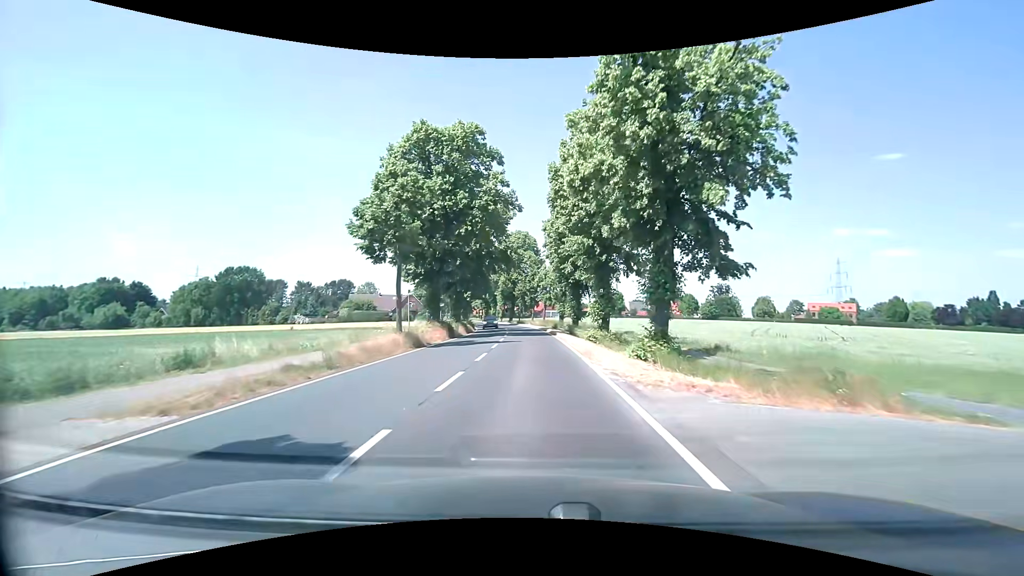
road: secondary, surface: asphalt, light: Day
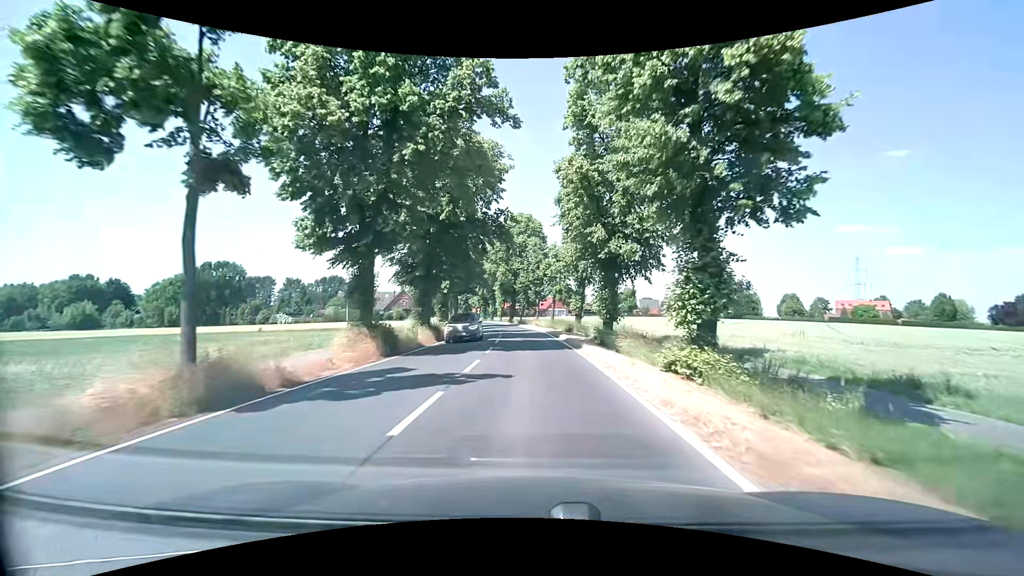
(-0.1, +15.3) m; -1°
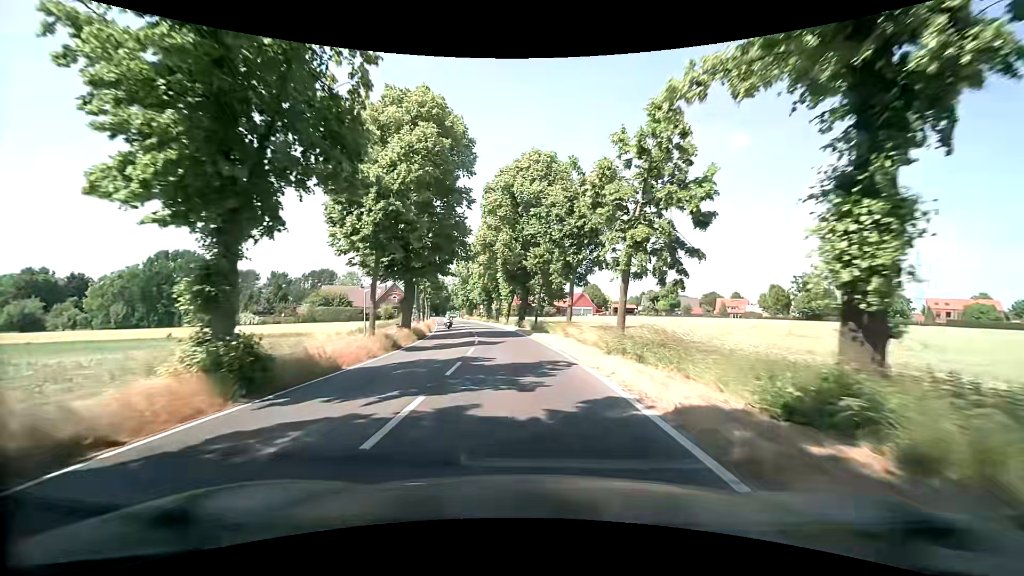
(-0.2, +30.6) m; -2°
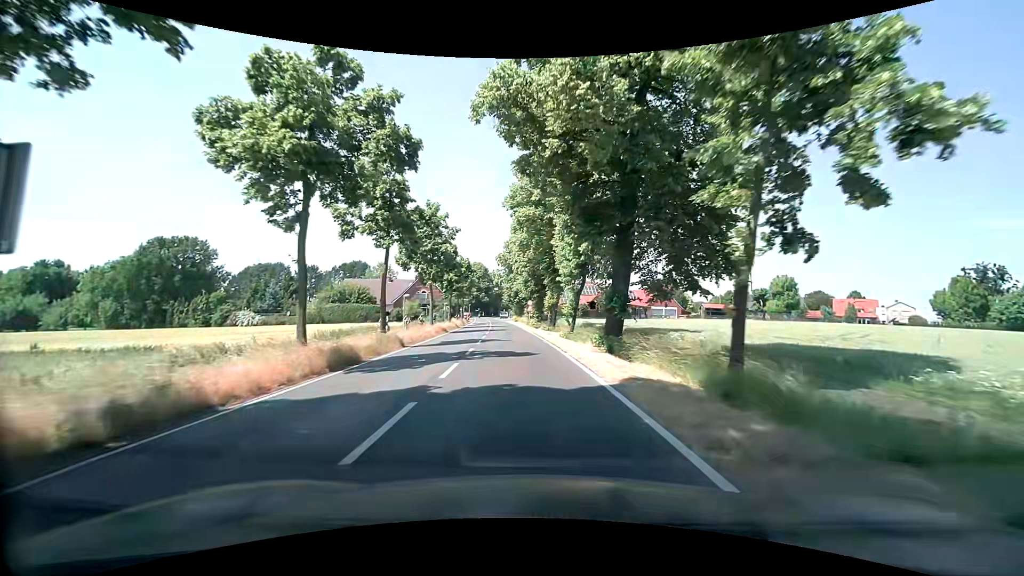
(-1.6, +30.8) m; -6°
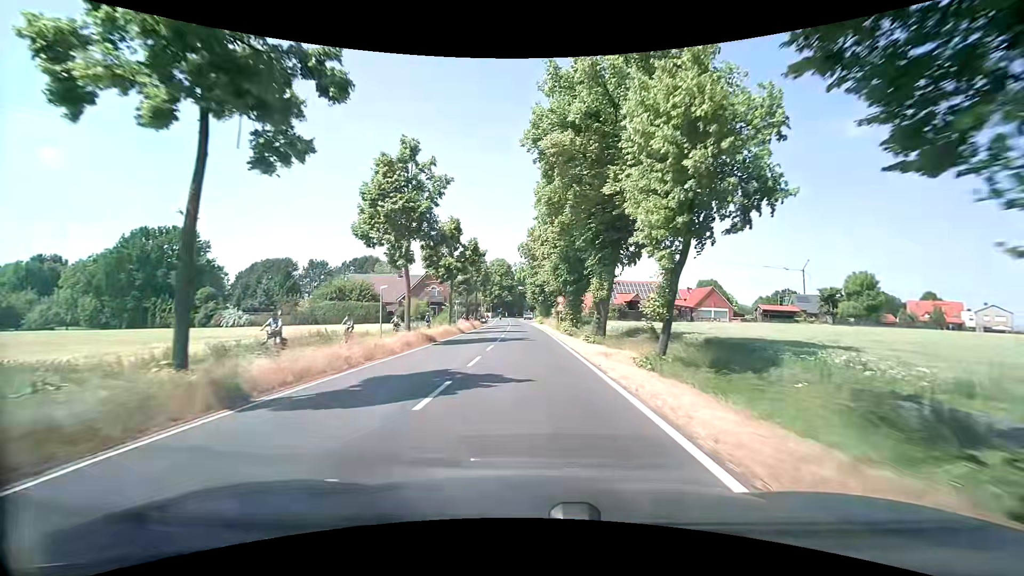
(-0.5, +15.5) m; -3°
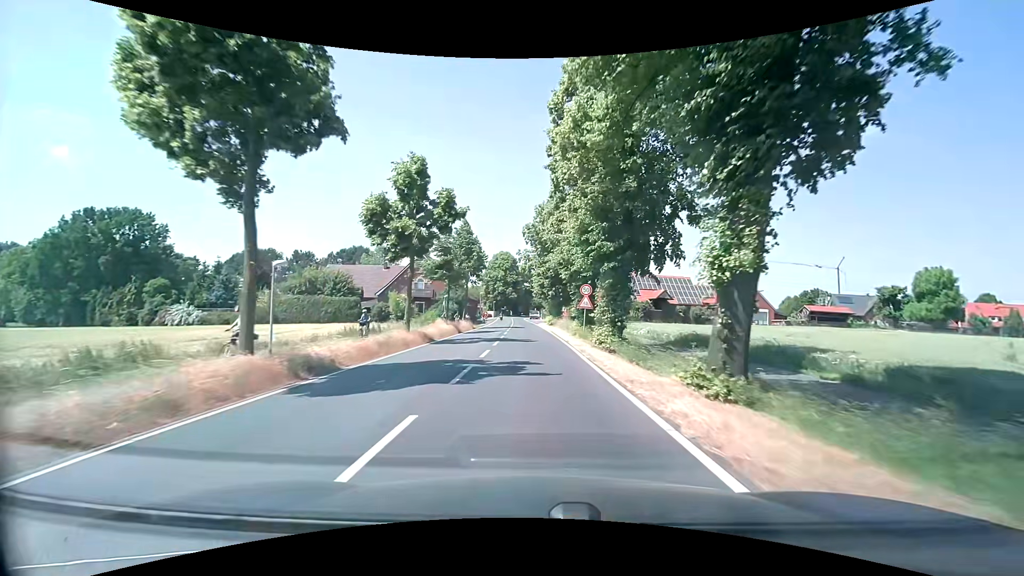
(-0.2, +15.5) m; -1°
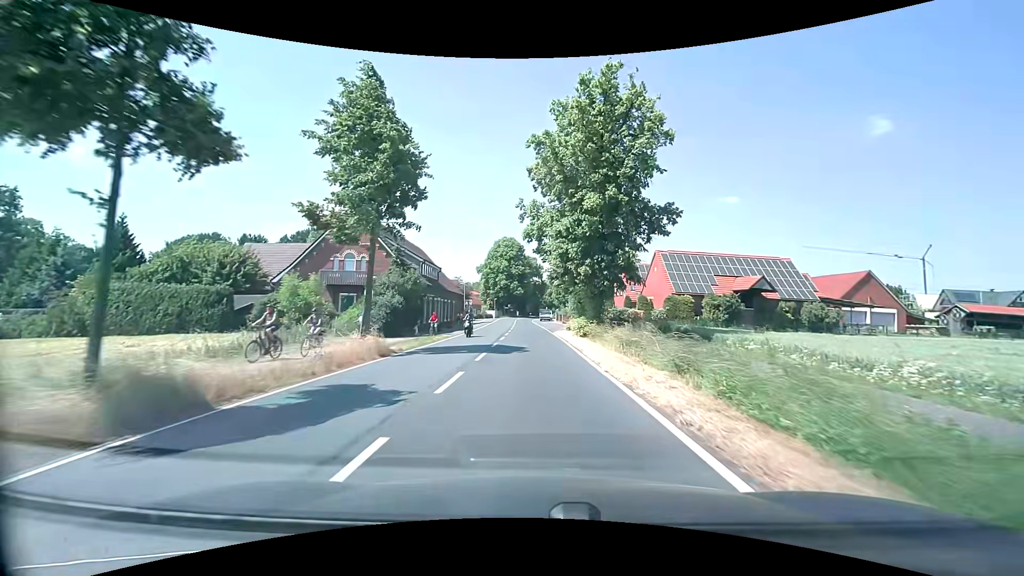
(-0.2, +31.2) m; -1°
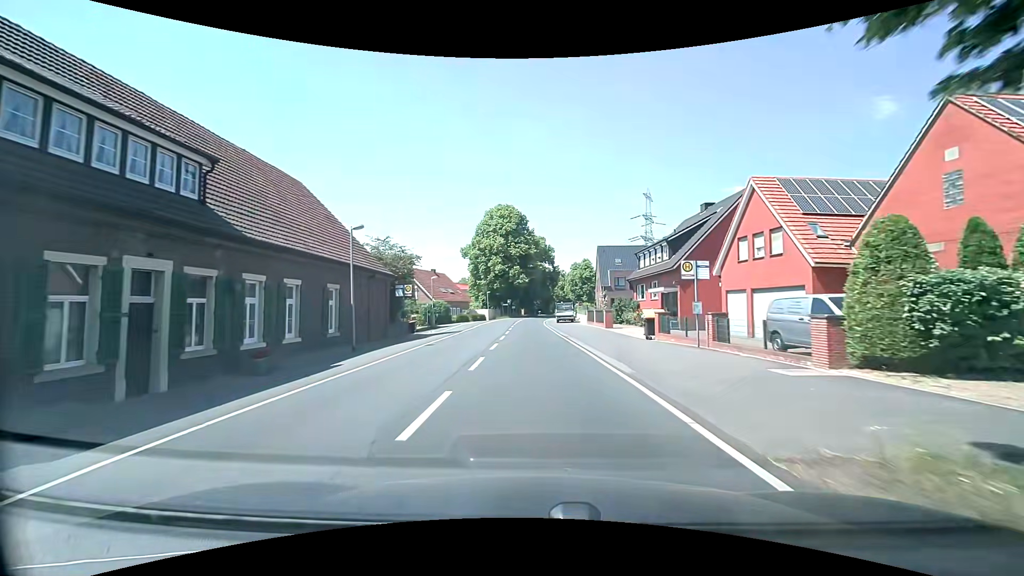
(-0.5, +39.0) m; -1°
(0, +10) (0, +20) (0, +30) (0, +40) (0, +50) (0, +60) (0, +70) (+1, +80) (+1, +90) (+3, +100) m
